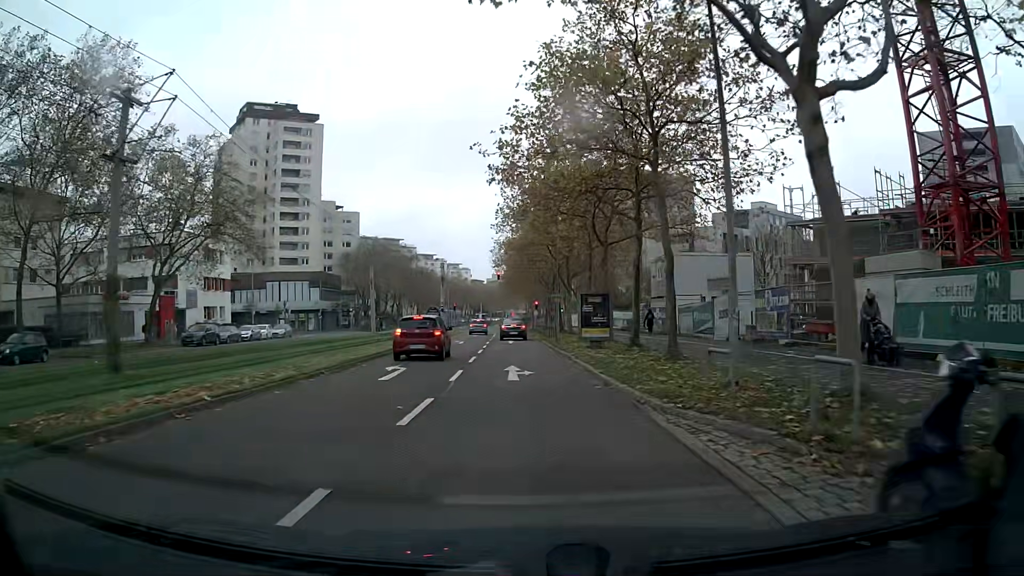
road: tertiary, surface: asphalt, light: Day
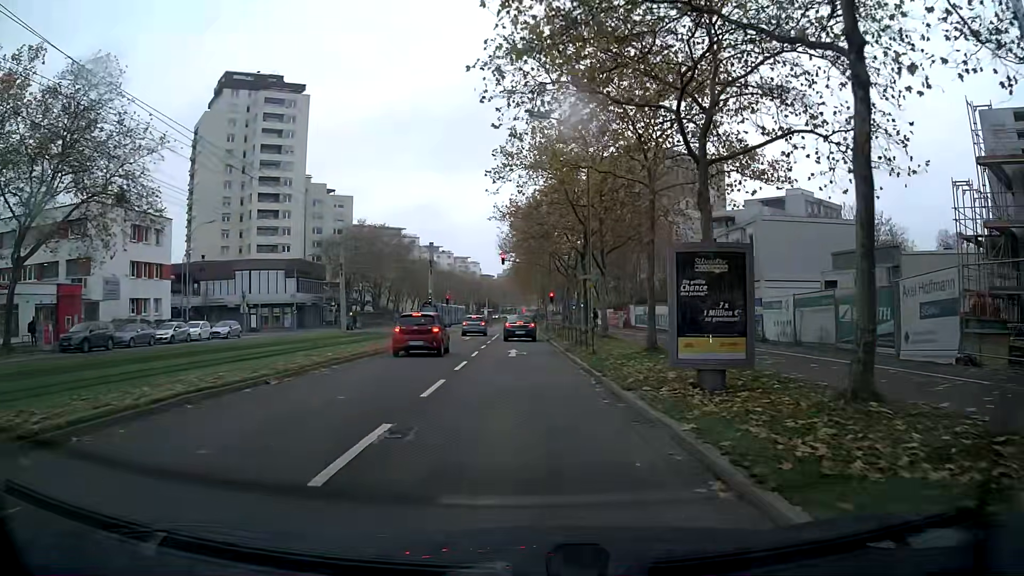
(-0.1, +16.2) m; -1°
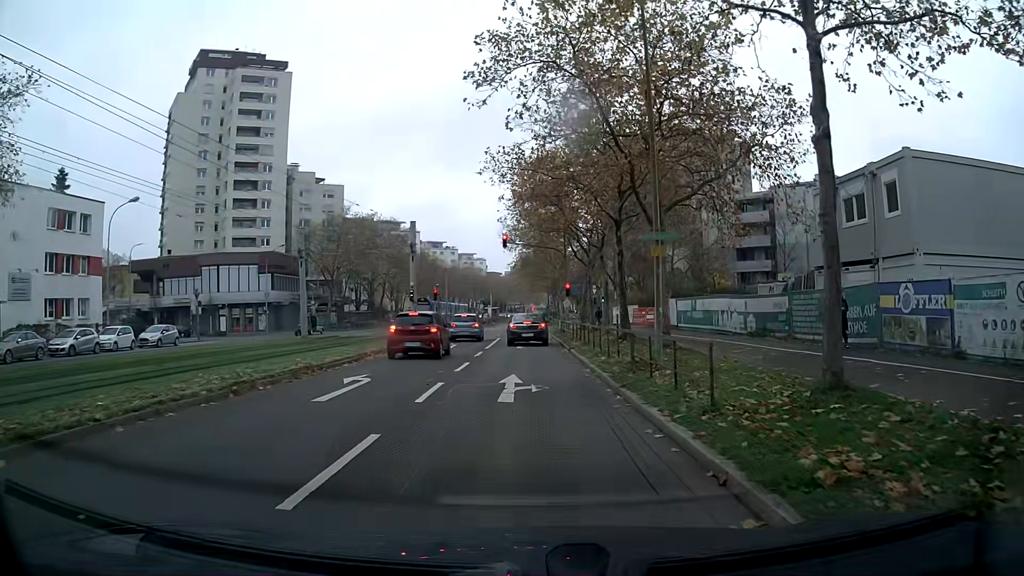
(-0.1, +12.5) m; -1°
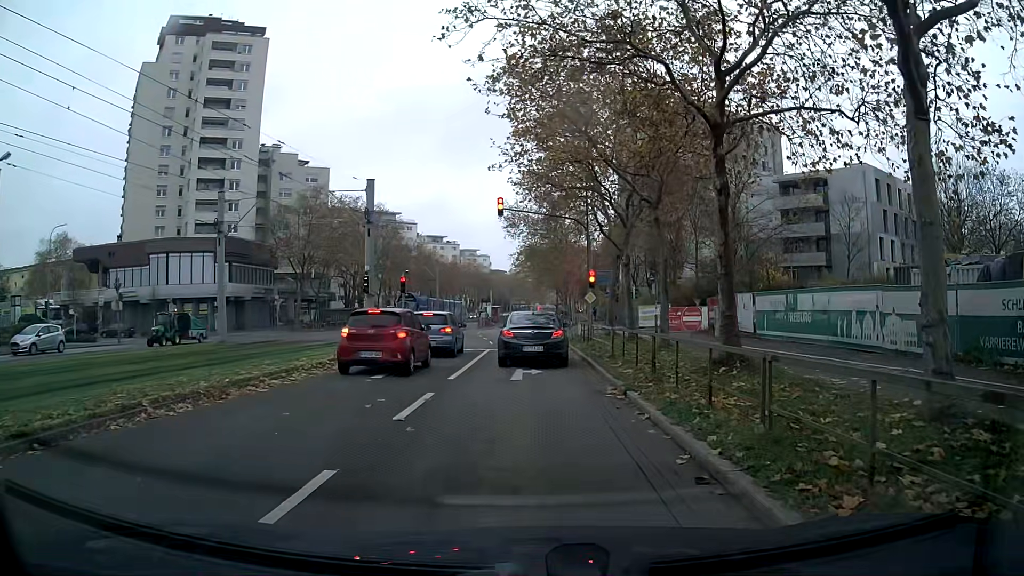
(0.0, +13.6) m; 0°
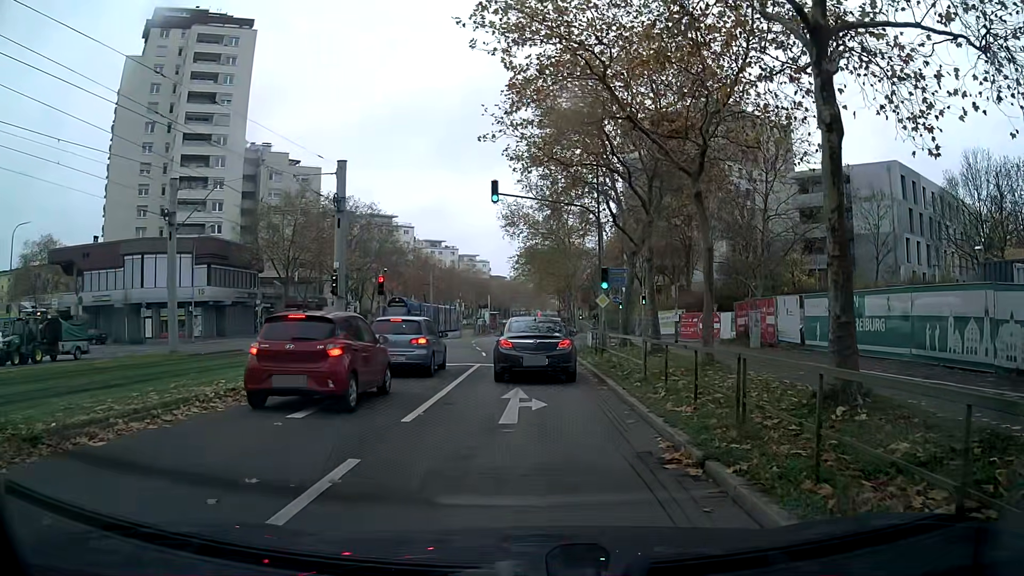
(0.0, +5.1) m; 0°
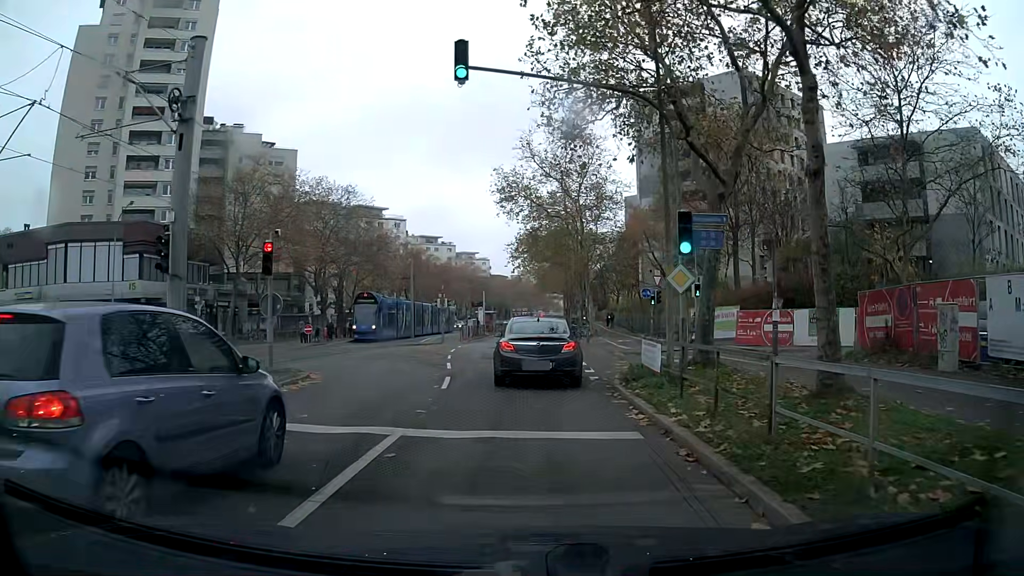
(-0.1, +13.2) m; 0°
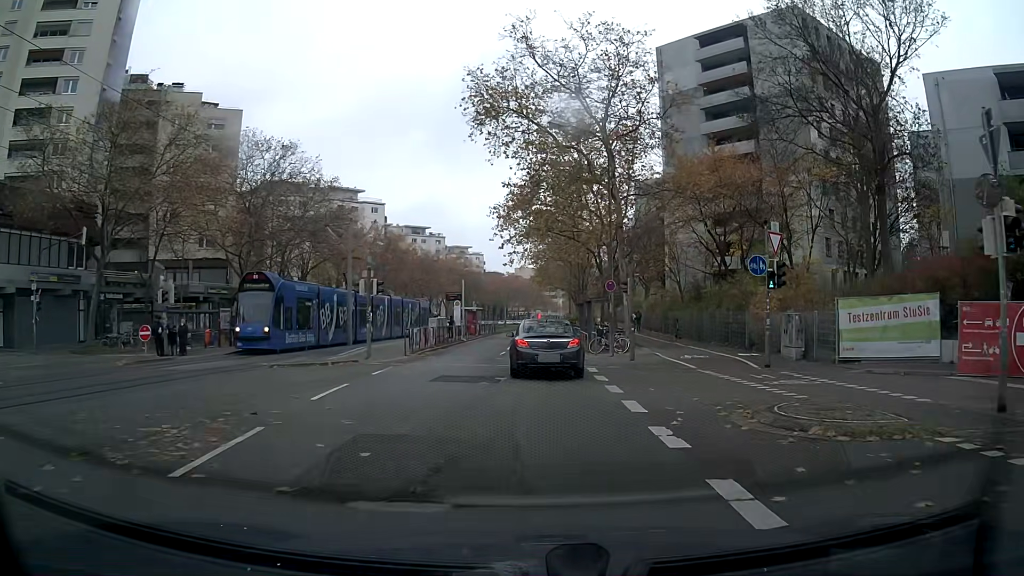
(+0.1, +20.3) m; 0°
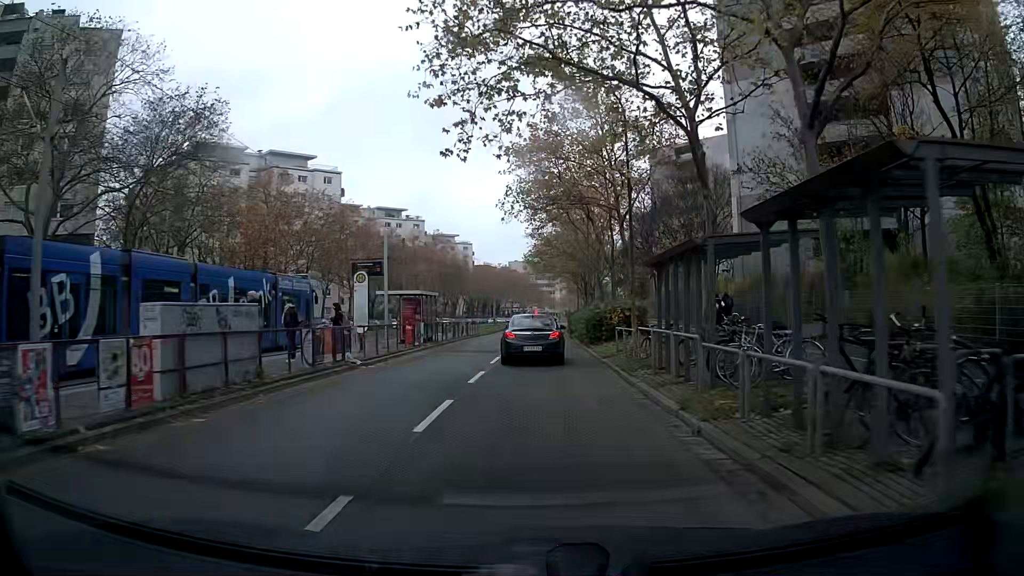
(+0.1, +27.4) m; +1°
